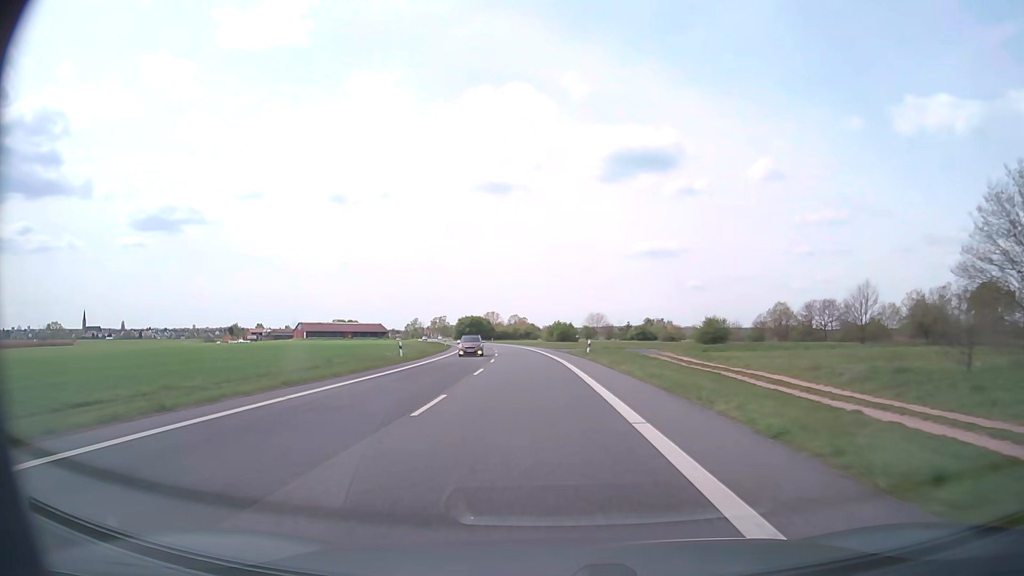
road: secondary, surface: asphalt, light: Day
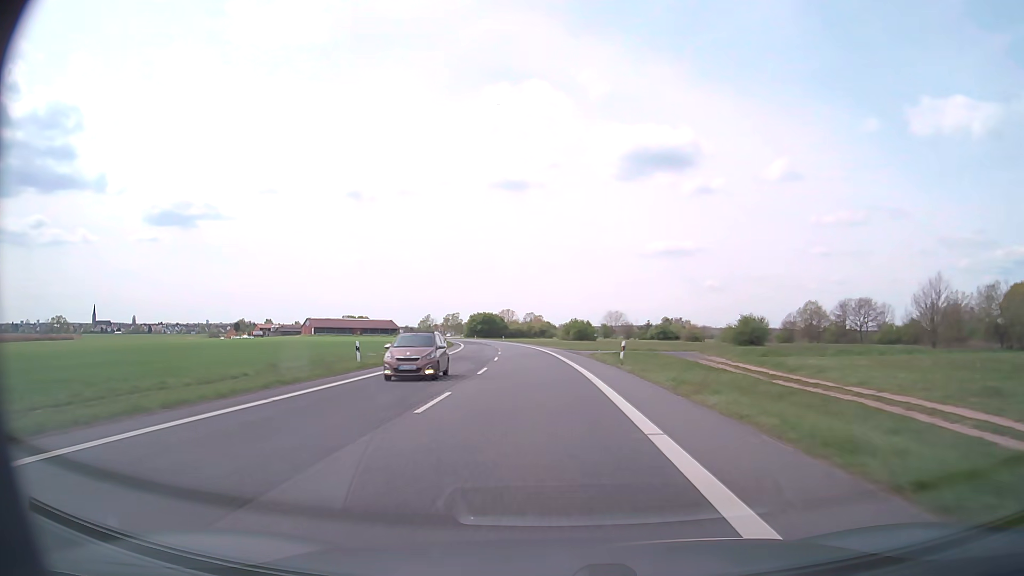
(-0.1, +12.1) m; -1°
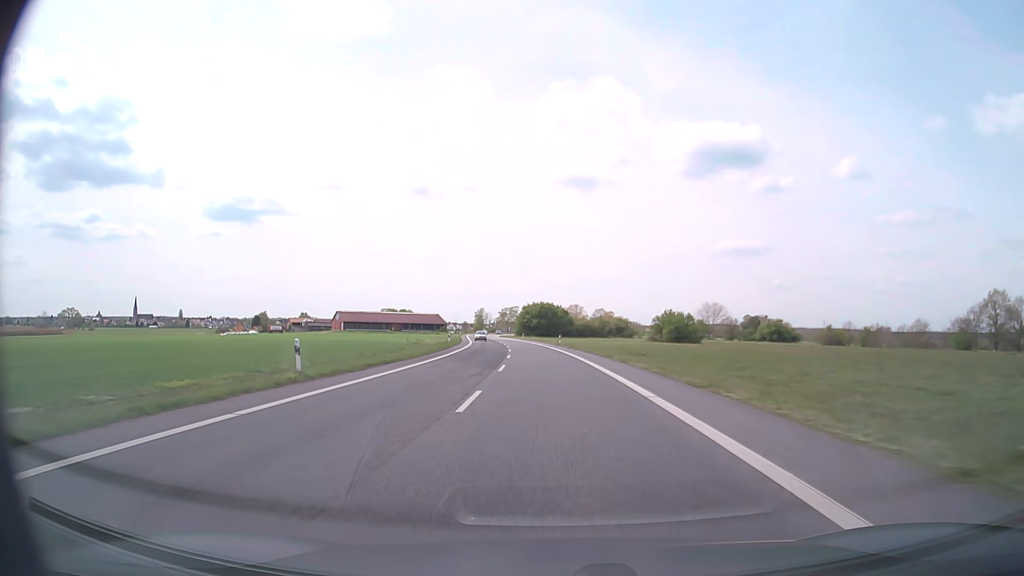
(-3.2, +59.6) m; -6°
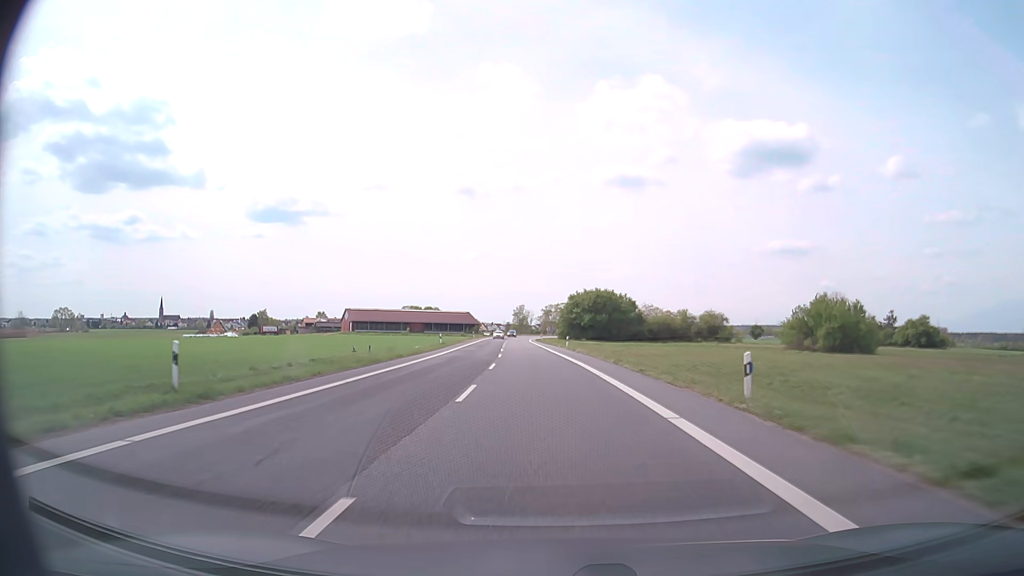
(-2.2, +57.2) m; -4°
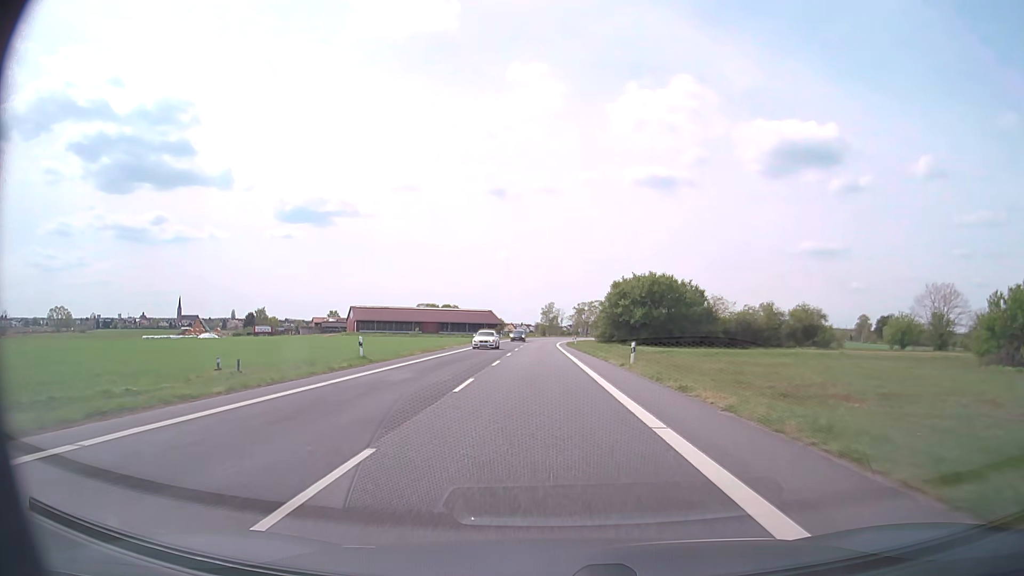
(-0.8, +33.3) m; -3°
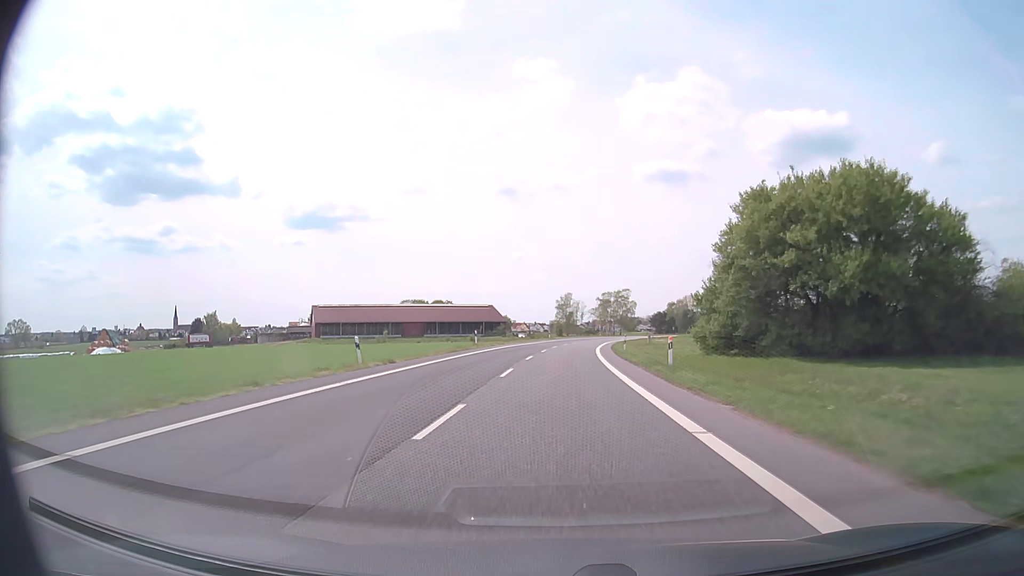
(-1.2, +54.7) m; -1°
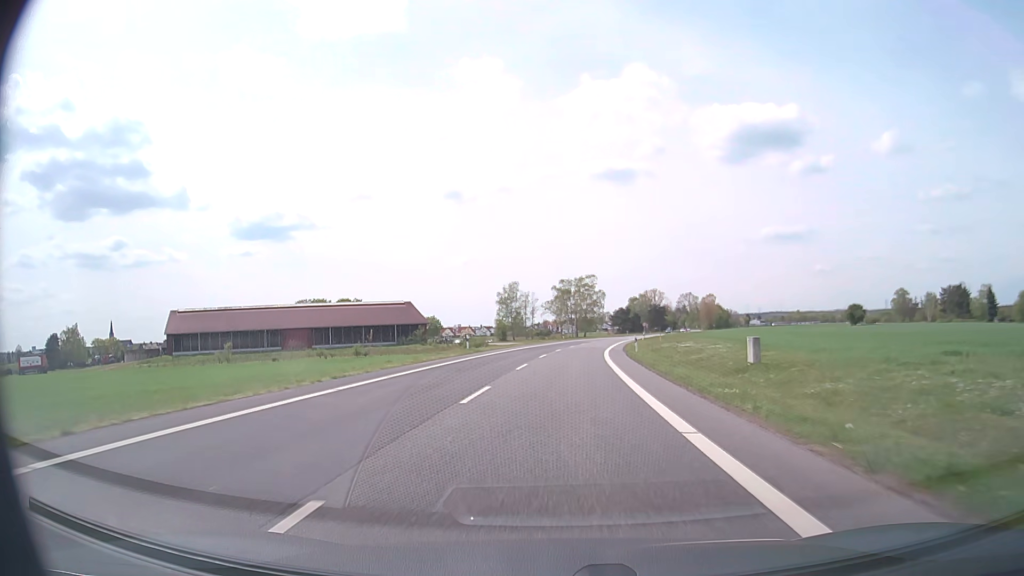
(+1.6, +54.2) m; +4°
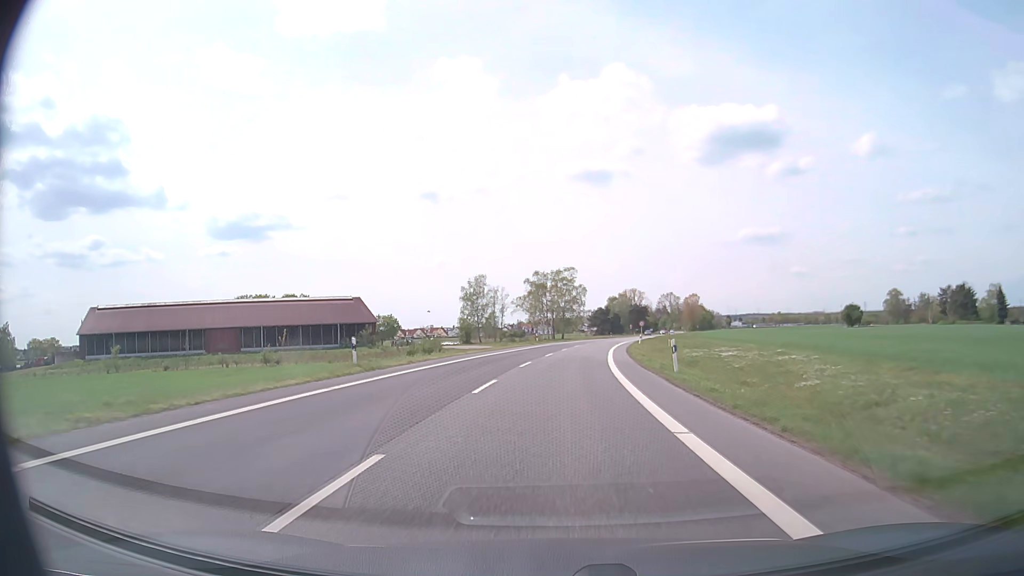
(+0.4, +21.6) m; +2°
(0, +10) (0, +20) (+1, +30) (+2, +40) (+2, +50) (+3, +60) (+5, +70) (+6, +80) (+8, +90) (+10, +99) m
